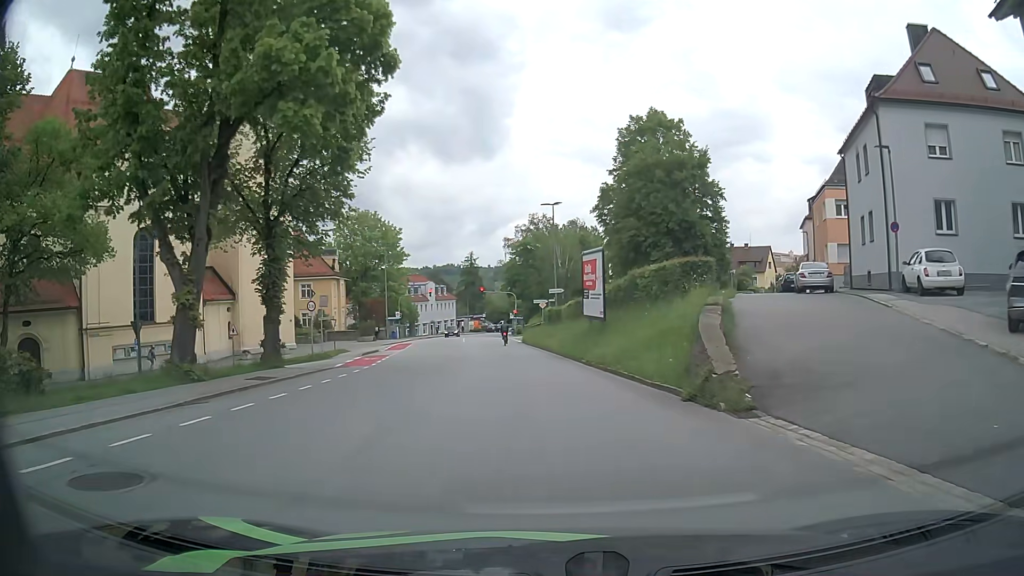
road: tertiary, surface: asphalt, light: Day
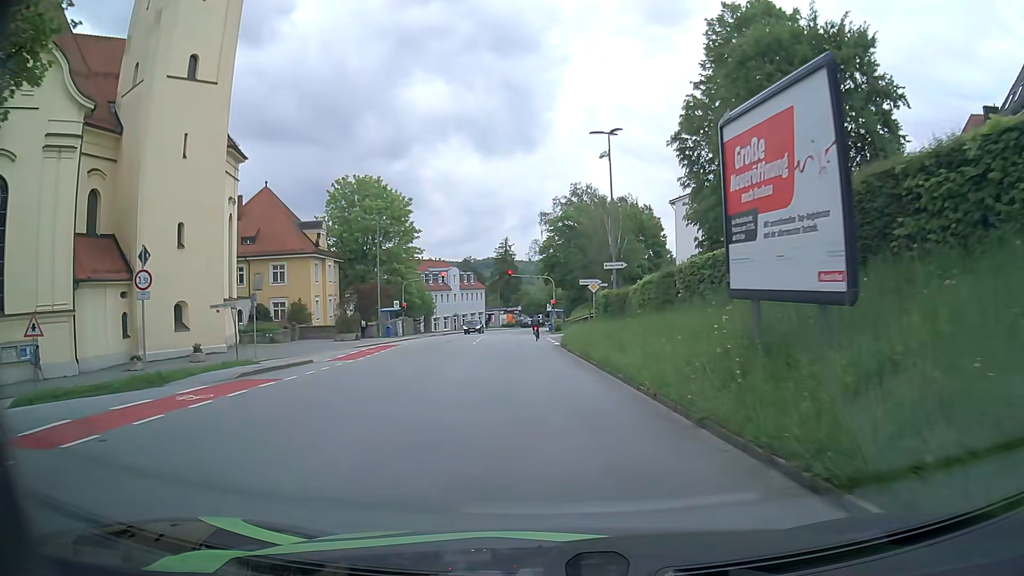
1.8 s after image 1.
(-0.4, +19.2) m; -3°
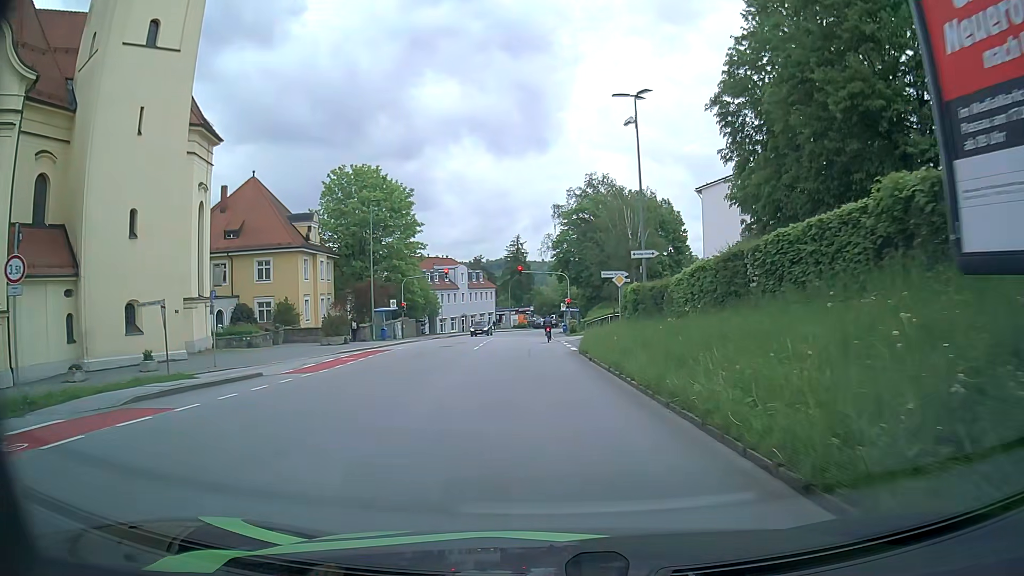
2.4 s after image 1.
(-0.1, +6.0) m; -1°
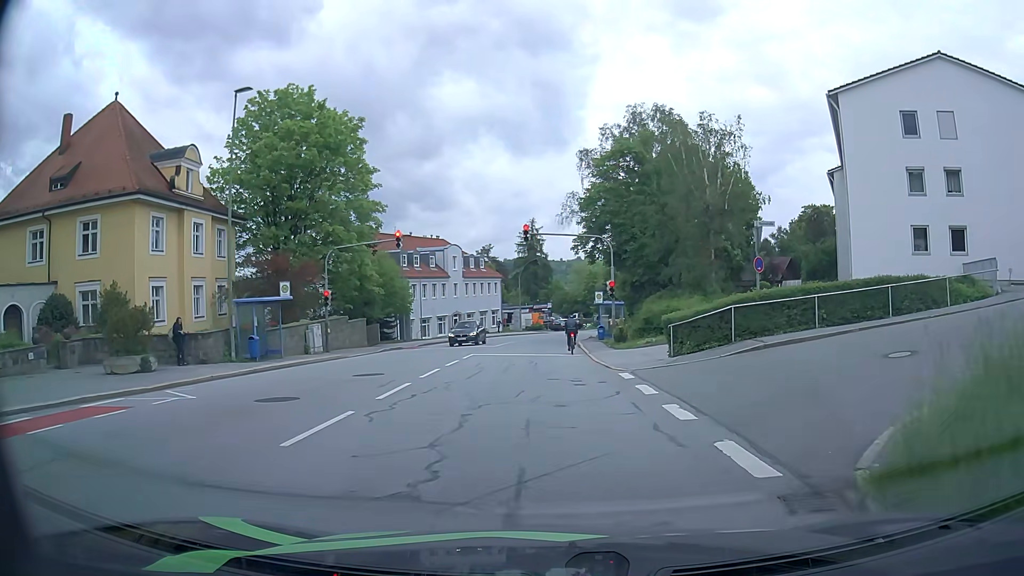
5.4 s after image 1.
(-0.5, +24.9) m; -1°
(0, +10) (0, +20) (-1, +30) (-1, +40) (-1, +50) (+1, +60) (+3, +70) (+6, +79) (+10, +88) (+15, +97) m
